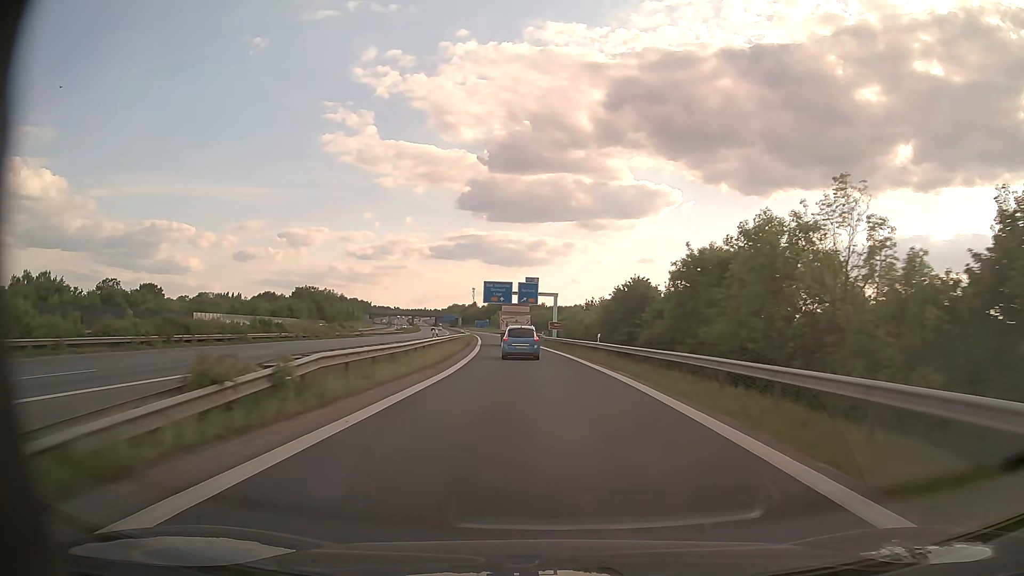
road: motorway_link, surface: asphalt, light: Day
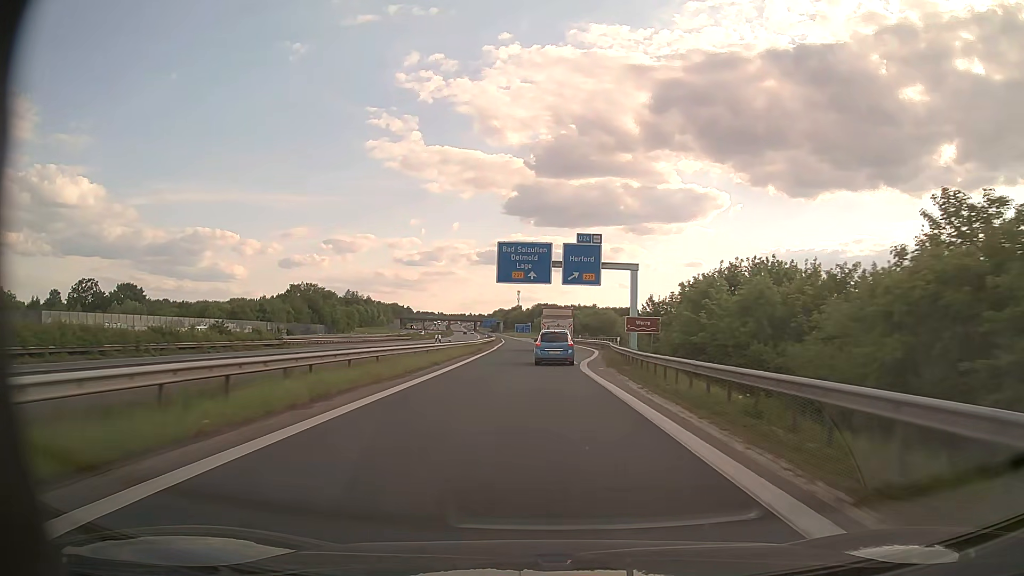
(-1.5, +51.8) m; -4°
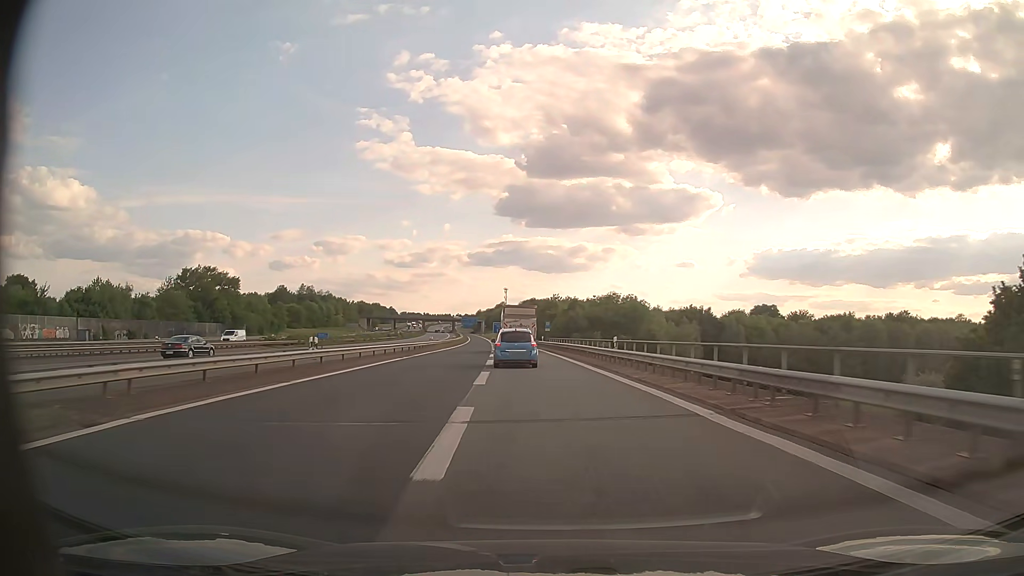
(+1.2, +62.6) m; +1°
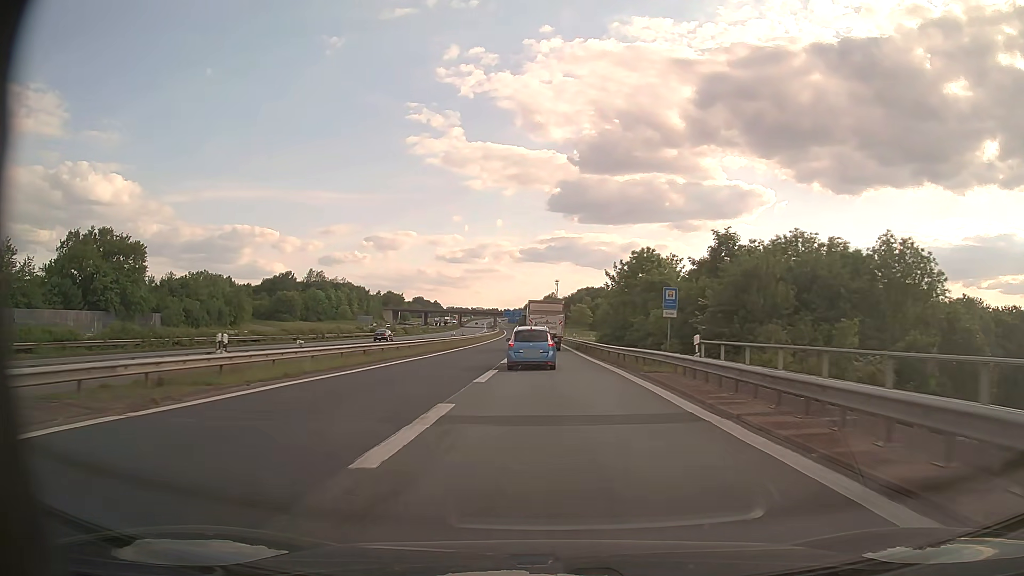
(-3.0, +59.7) m; -5°
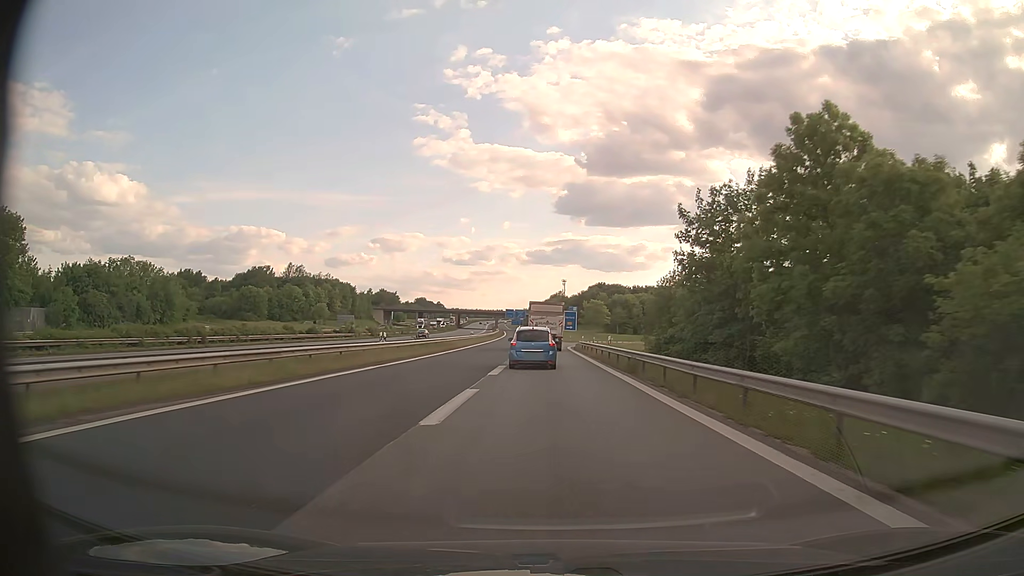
(-0.2, +32.6) m; 0°
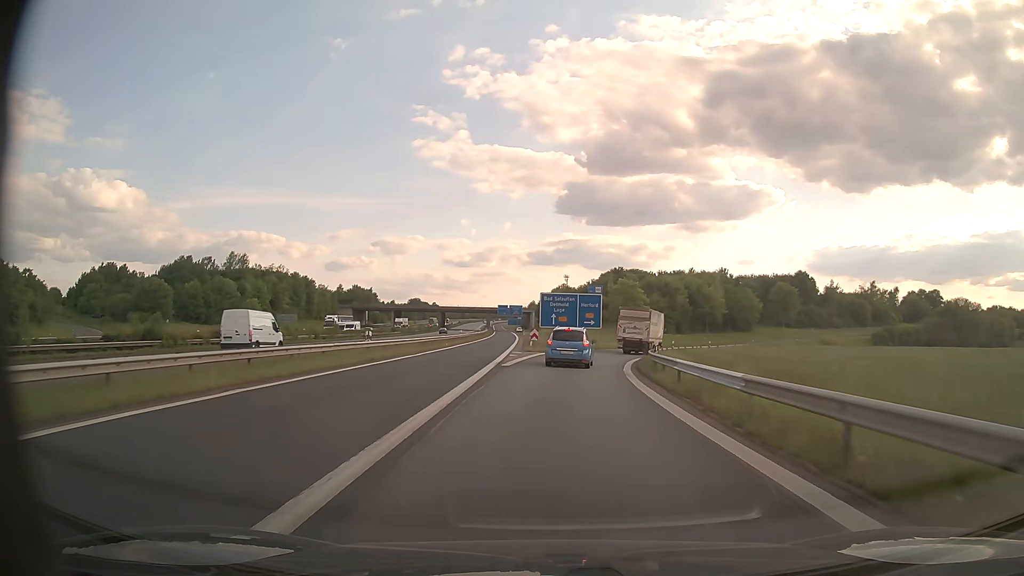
(-0.2, +52.9) m; 0°
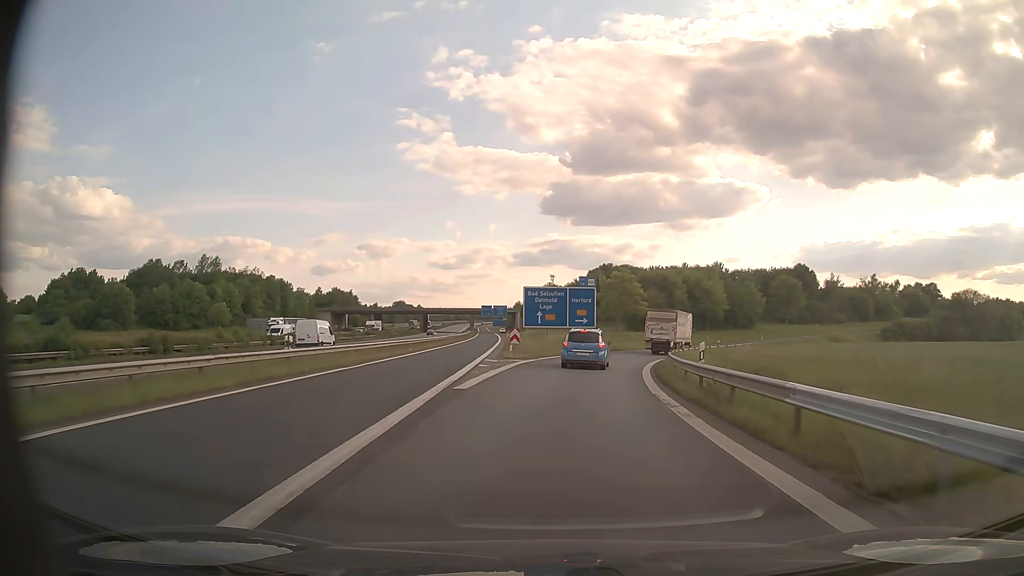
(+0.1, +10.1) m; +1°
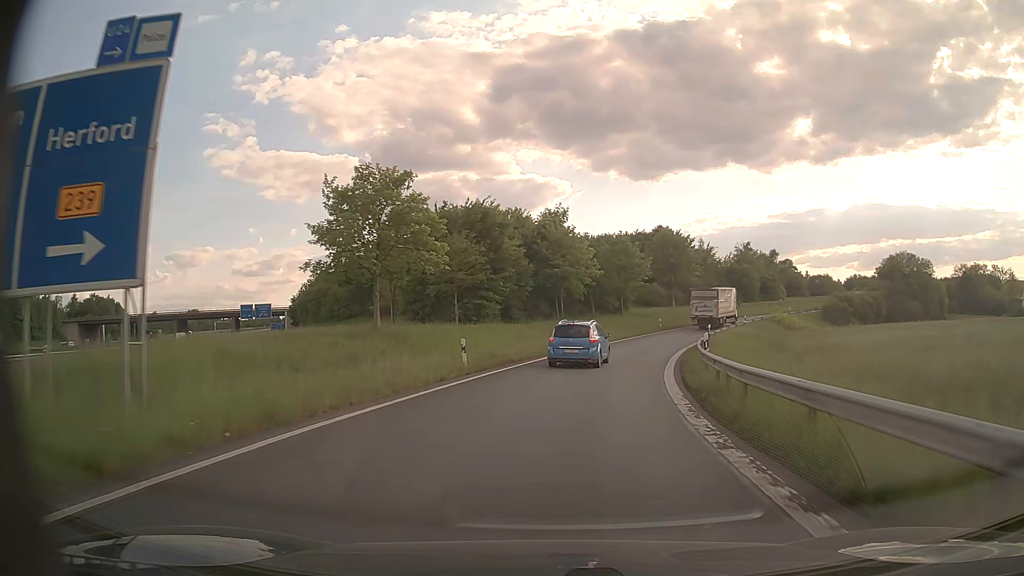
(+6.5, +49.7) m; +16°
(0, +10) (+1, +20) (+3, +30) (+6, +39) (+9, +49) (+13, +58) (+18, +67) (+23, +75) (+29, +83) (+35, +91) m
